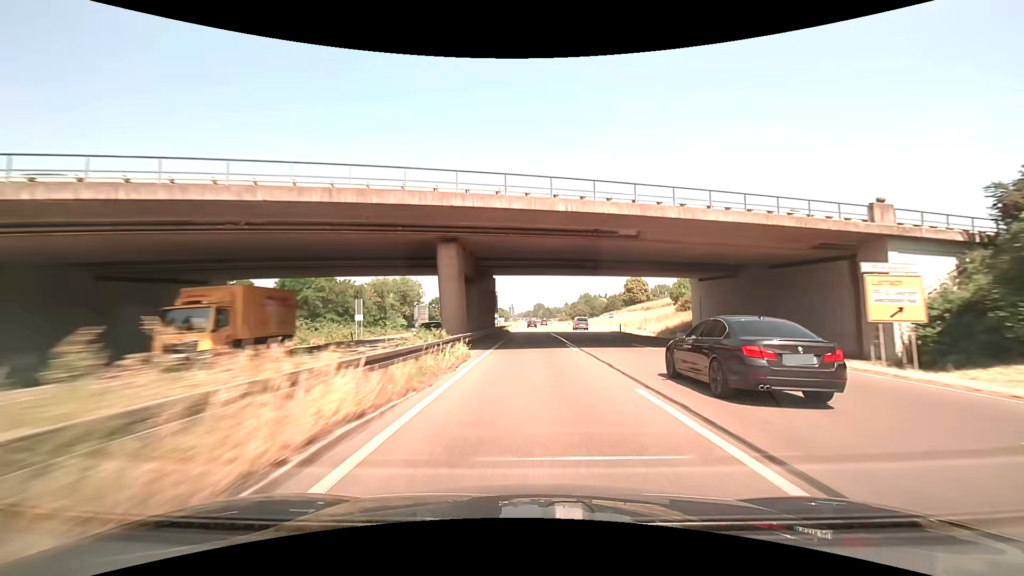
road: trunk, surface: asphalt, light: Day
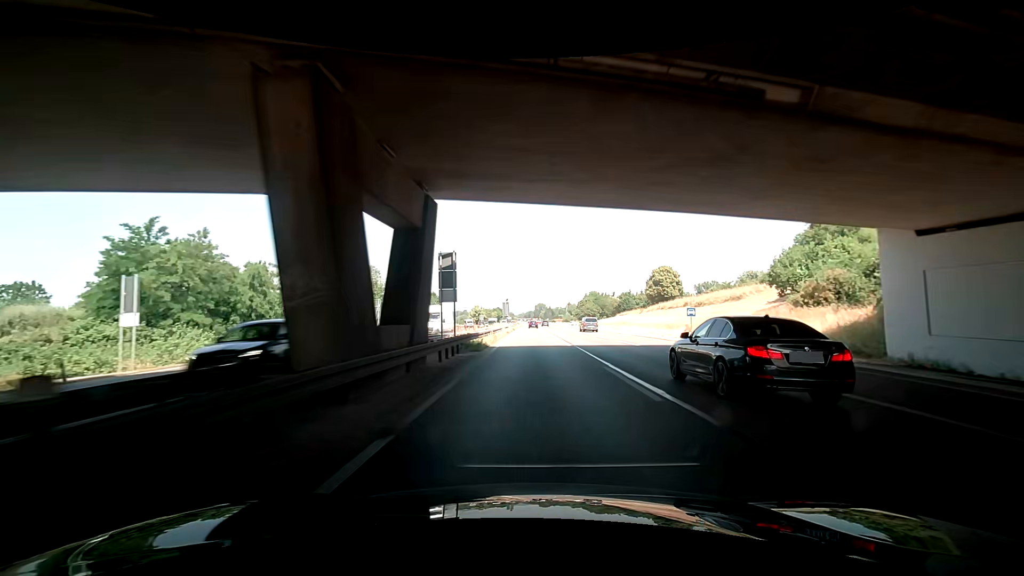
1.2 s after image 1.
(+0.2, +32.0) m; +1°
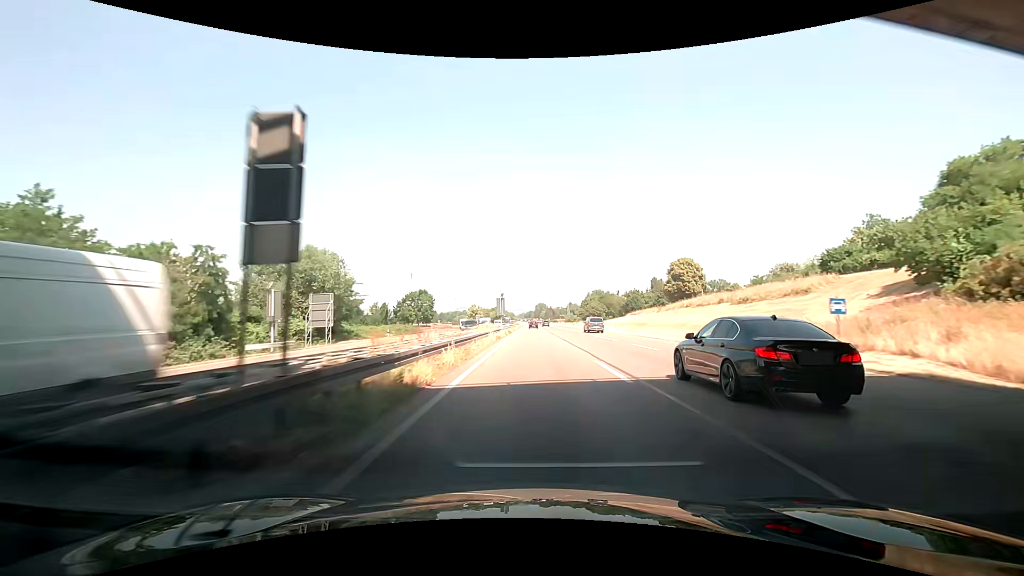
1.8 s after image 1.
(-0.4, +15.9) m; -2°
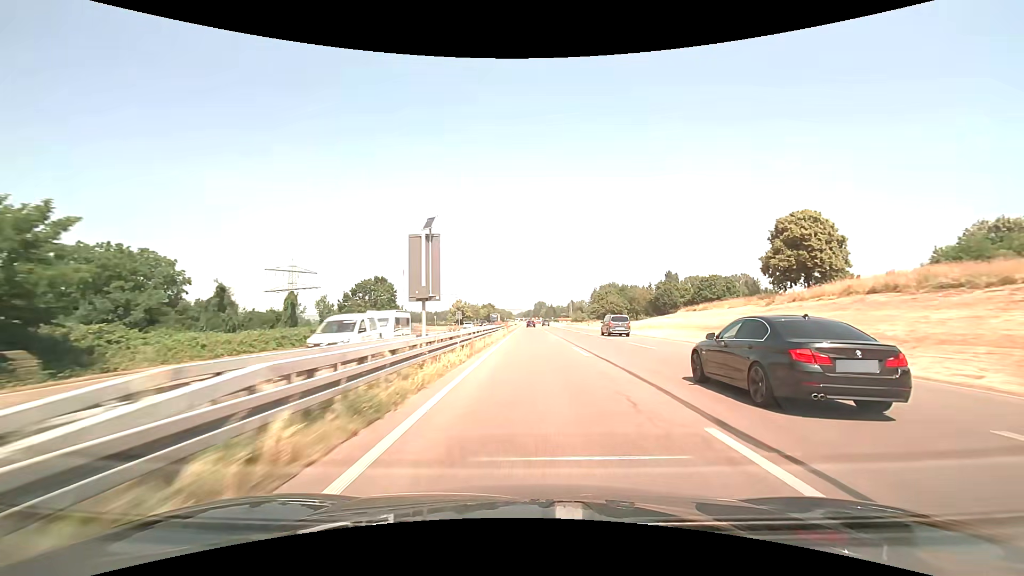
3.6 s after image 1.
(+0.6, +47.5) m; +1°
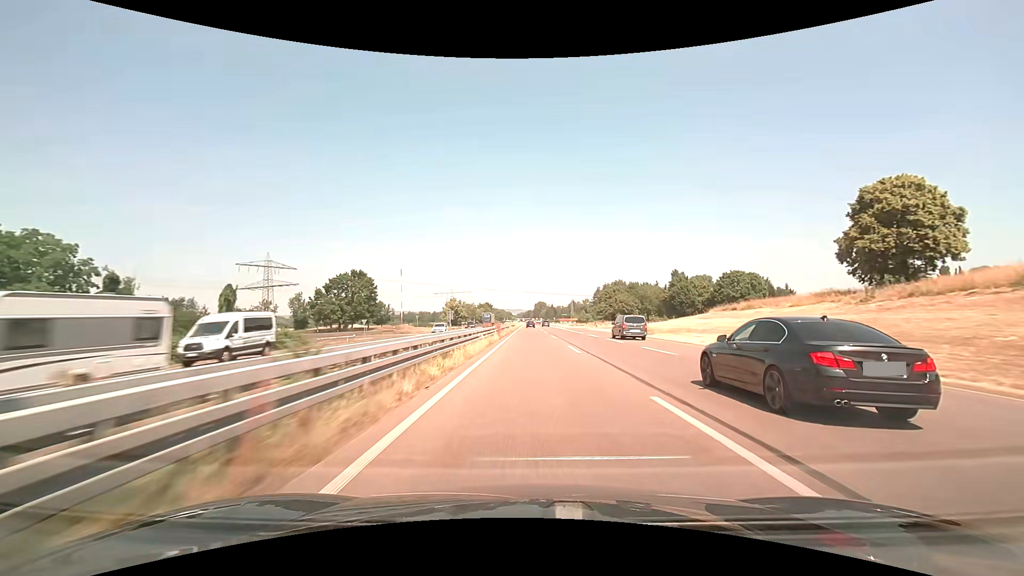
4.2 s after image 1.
(0.0, +15.8) m; 0°
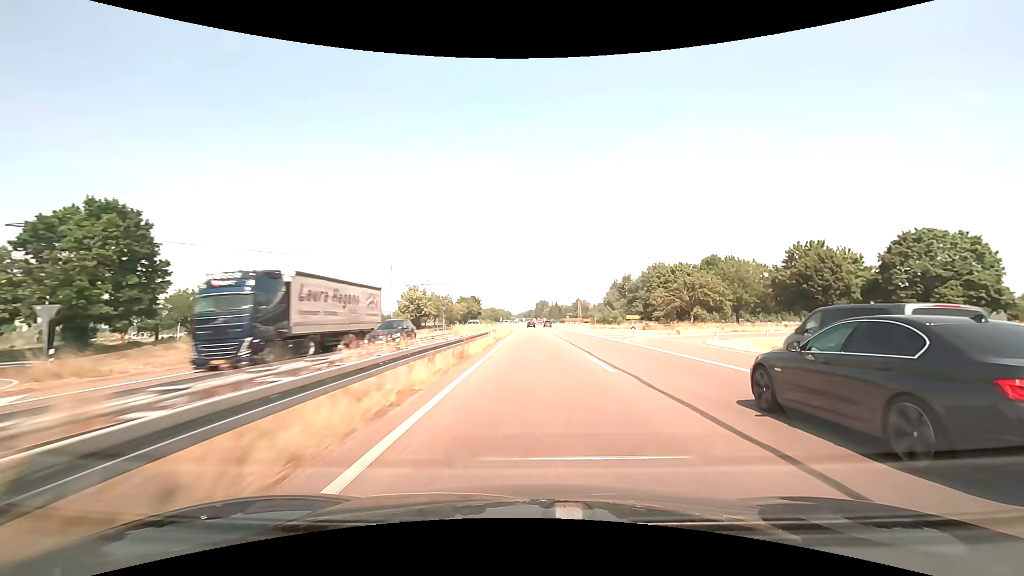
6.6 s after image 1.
(0.0, +63.3) m; 0°
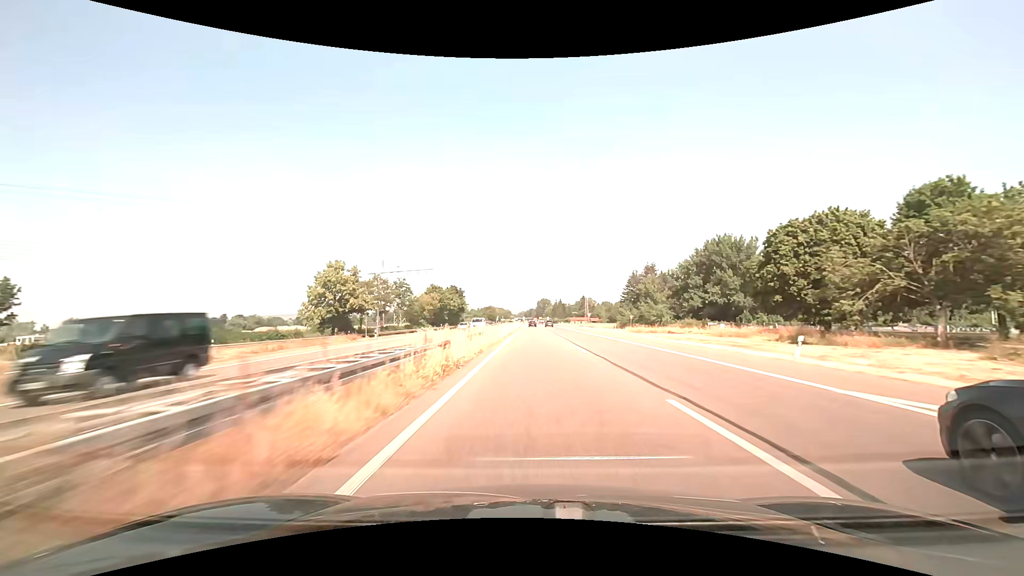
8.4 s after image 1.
(-0.1, +47.7) m; 0°
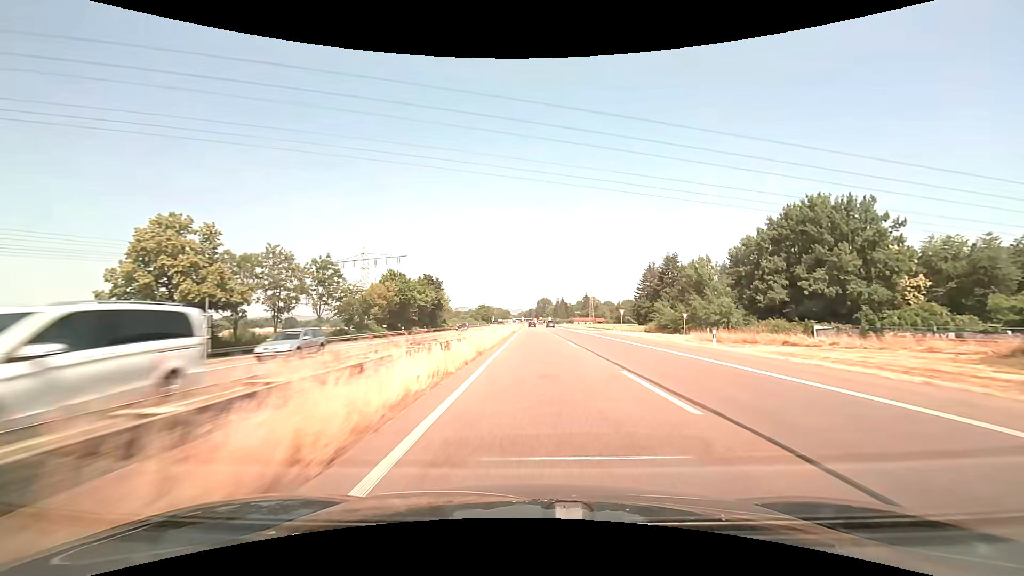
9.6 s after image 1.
(0.0, +31.9) m; 0°
(0, +10) (0, +20) (0, +30) (0, +40) (0, +50) (0, +60) (0, +70) (0, +80) (0, +90) (0, +100) m
